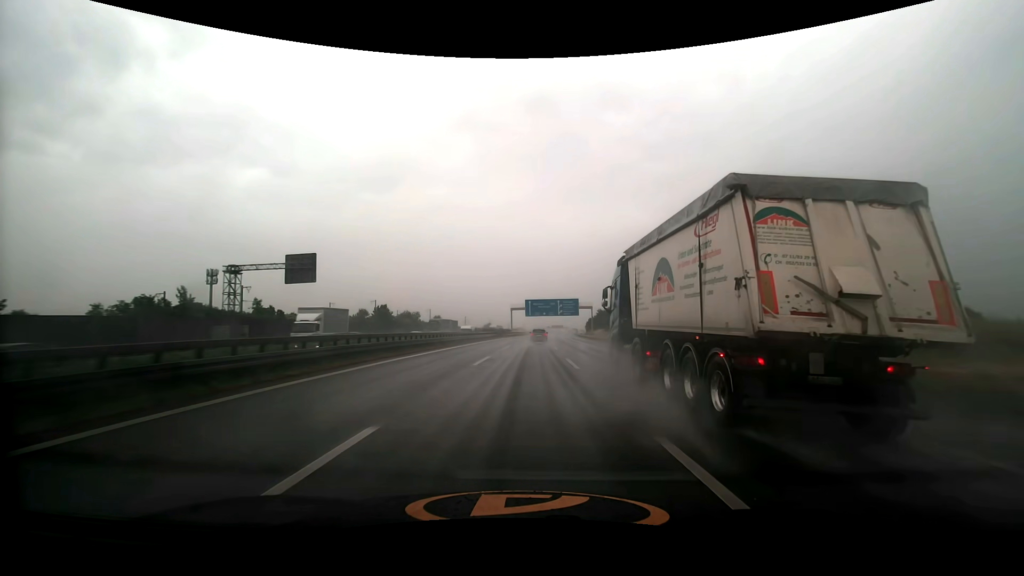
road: motorway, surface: asphalt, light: Day
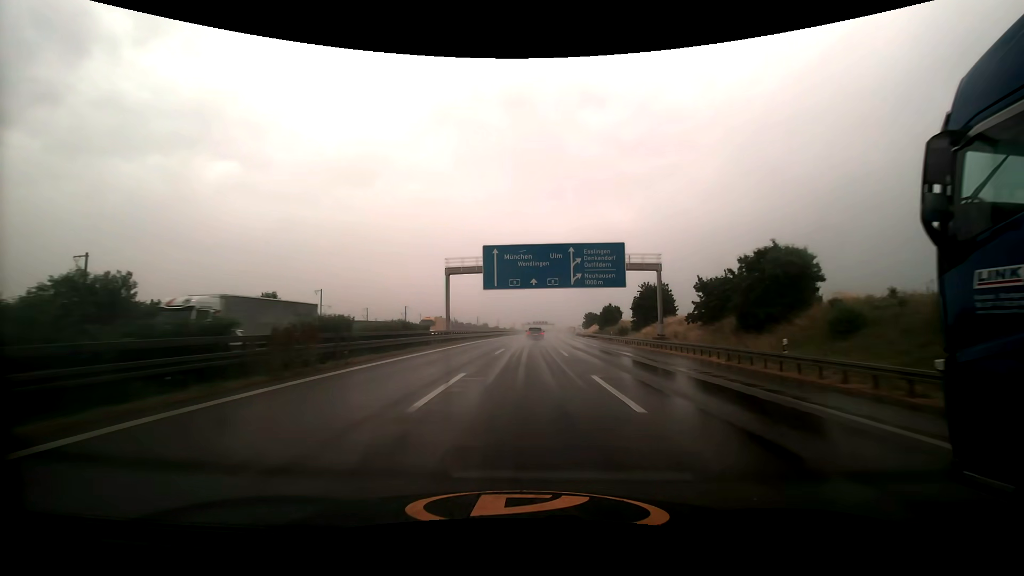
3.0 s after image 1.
(+1.9, +82.6) m; +3°
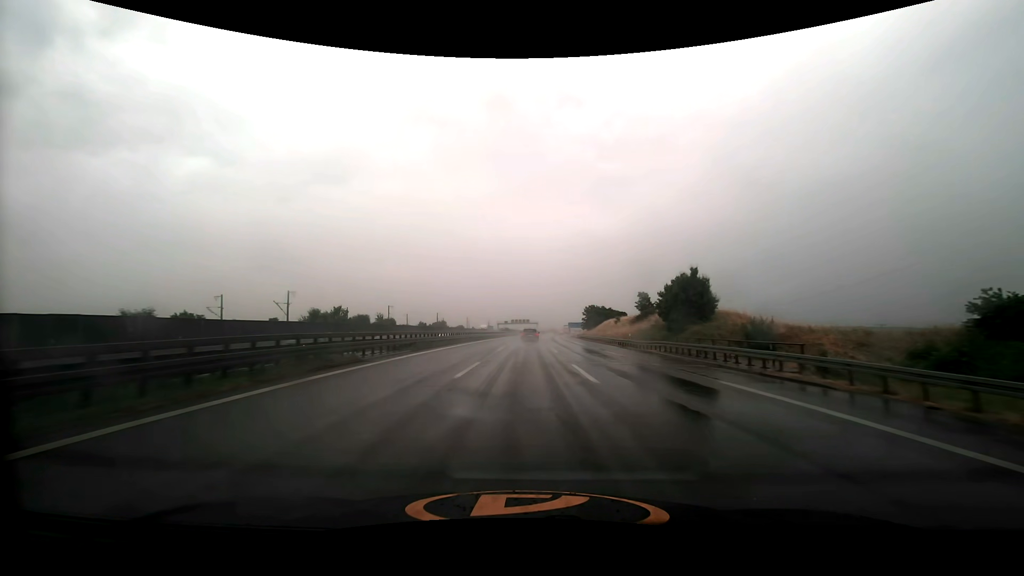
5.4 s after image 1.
(+1.3, +66.7) m; +2°
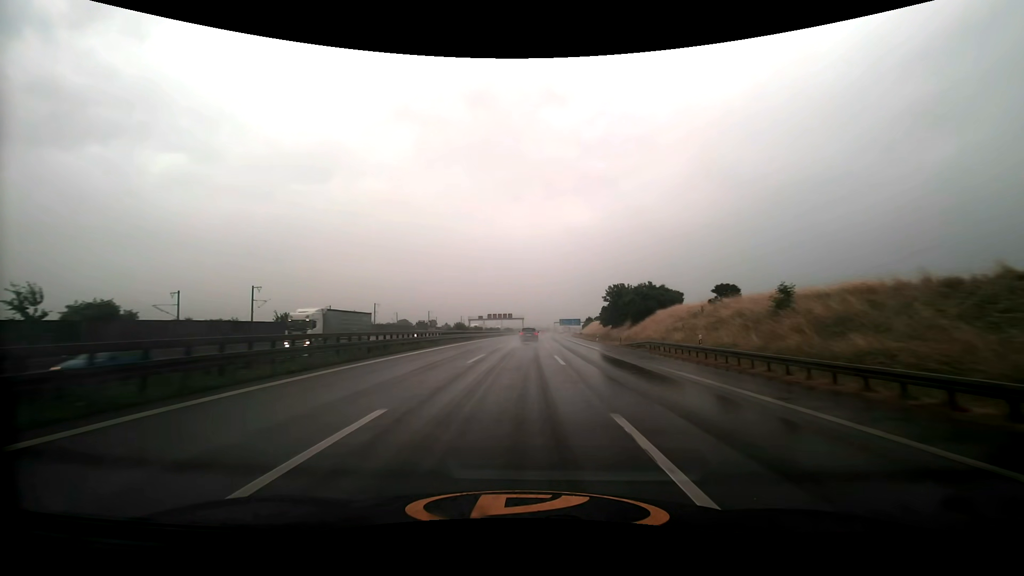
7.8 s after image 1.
(+1.3, +66.3) m; +2°
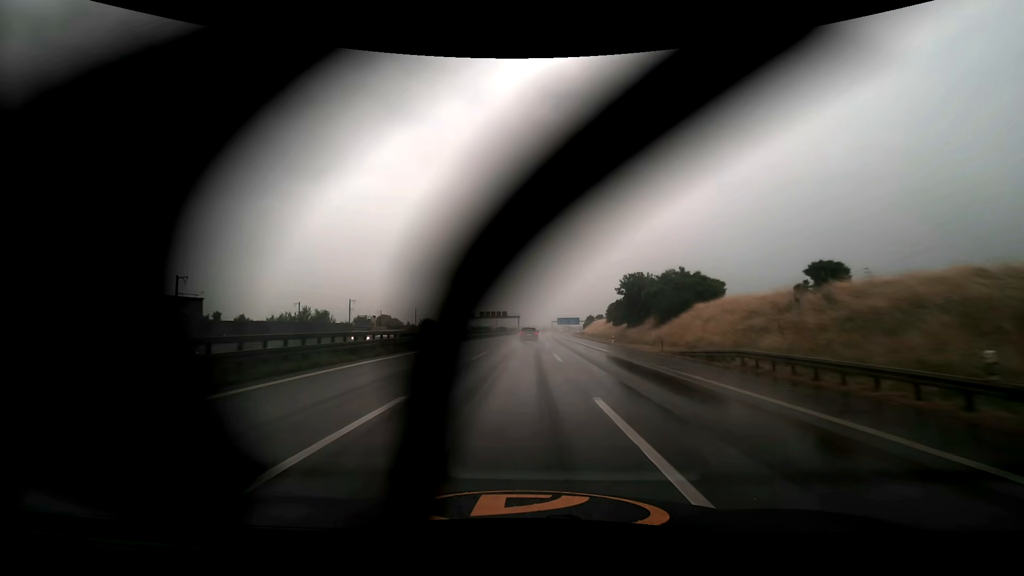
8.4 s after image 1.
(+0.1, +16.6) m; +1°
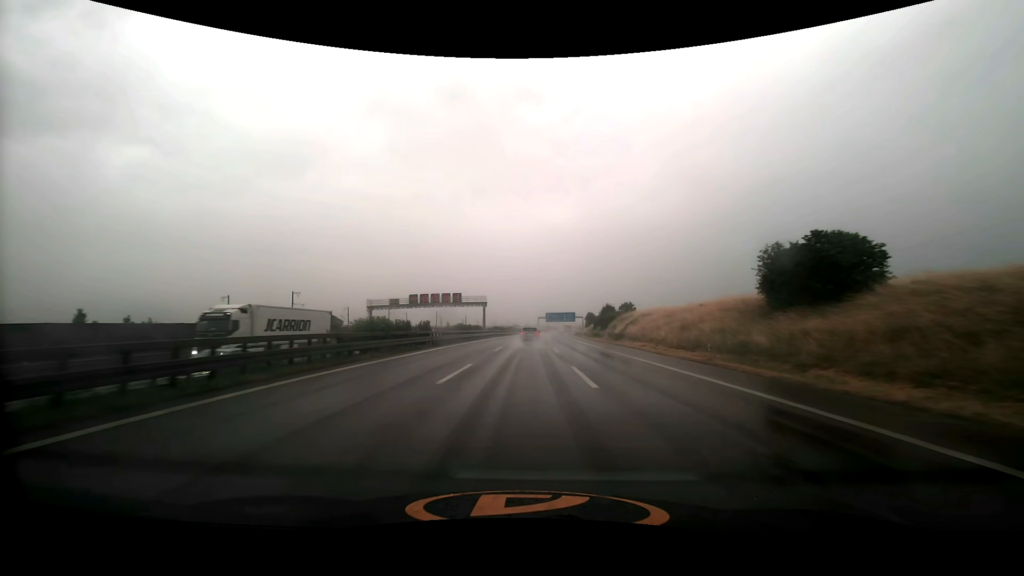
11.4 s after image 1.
(+1.2, +81.8) m; +2°
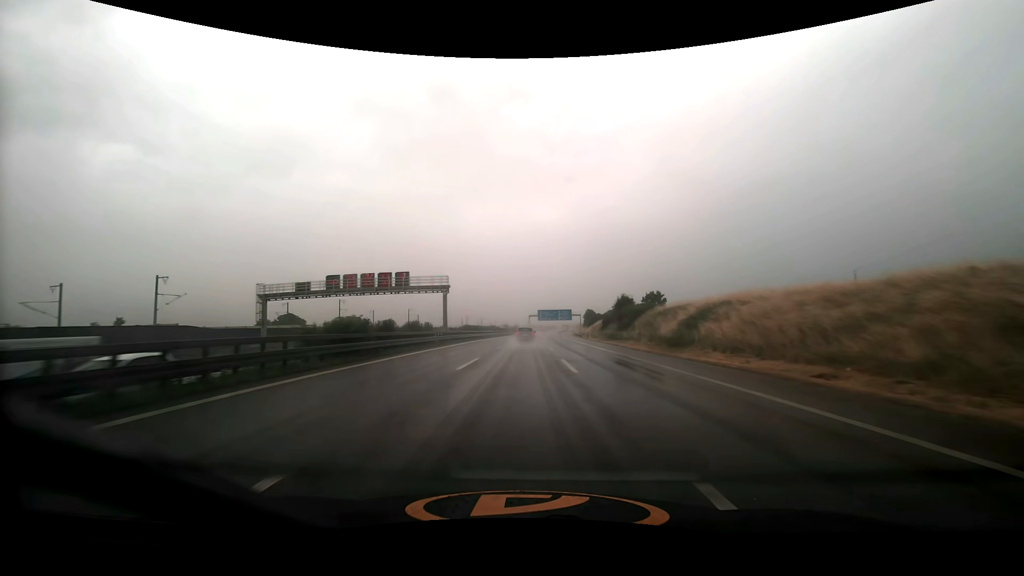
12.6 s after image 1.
(+0.4, +32.1) m; +1°
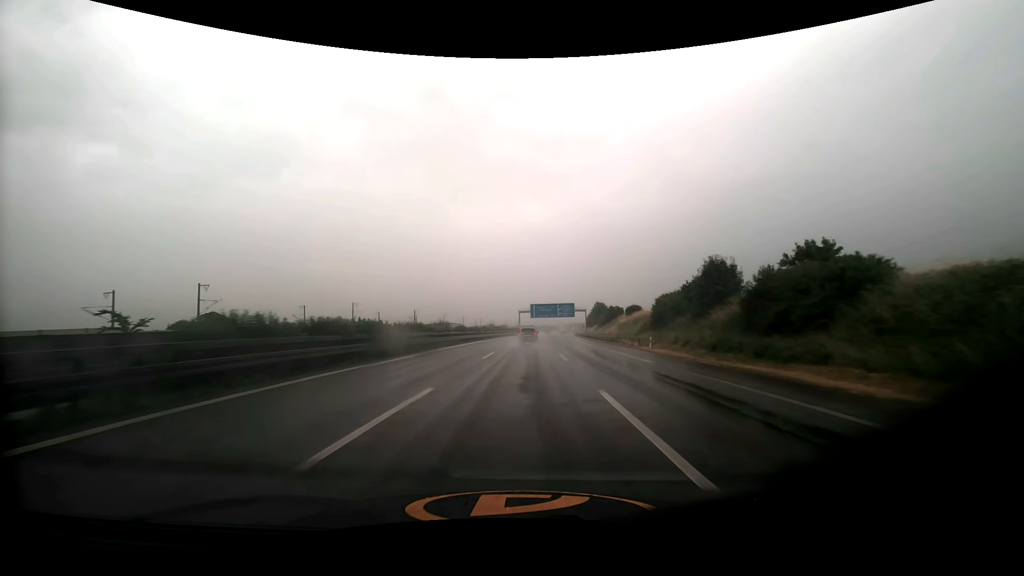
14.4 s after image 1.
(+0.4, +47.8) m; +1°
(0, +10) (0, +20) (0, +30) (0, +40) (+1, +50) (+1, +60) (+1, +70) (+2, +80) (+2, +90) (+3, +100) m
